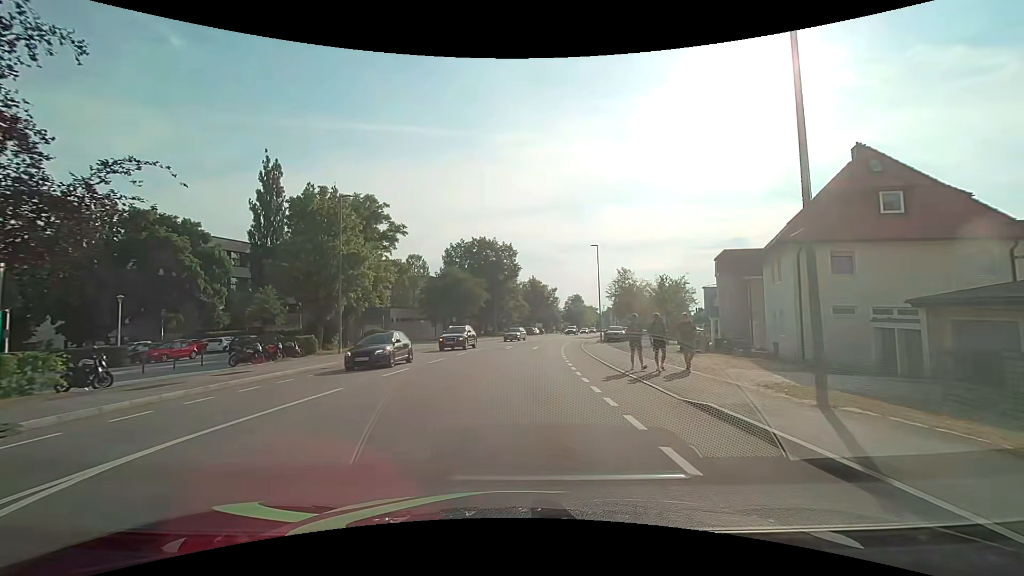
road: tertiary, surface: asphalt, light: Day
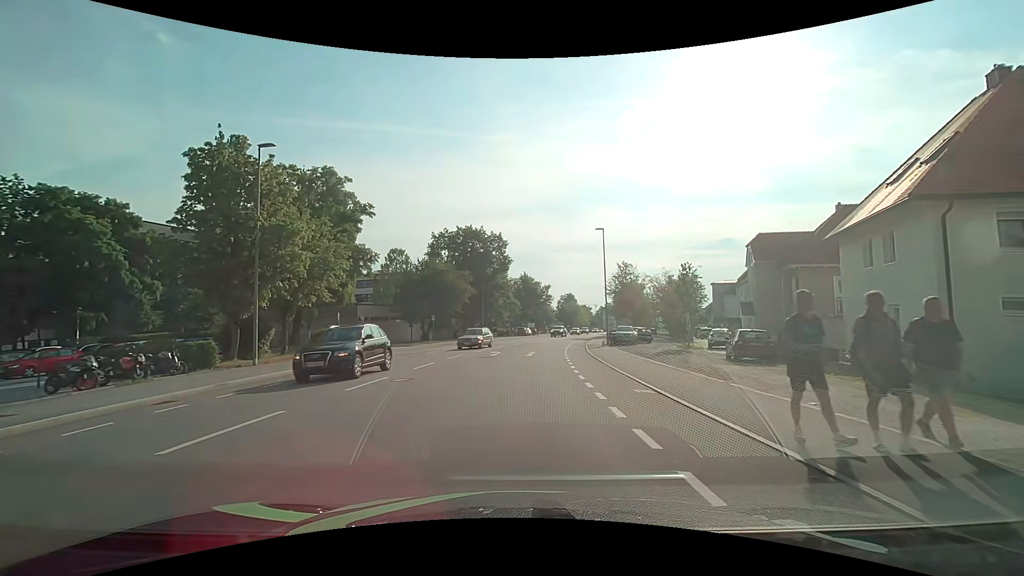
(+0.1, +9.0) m; +1°
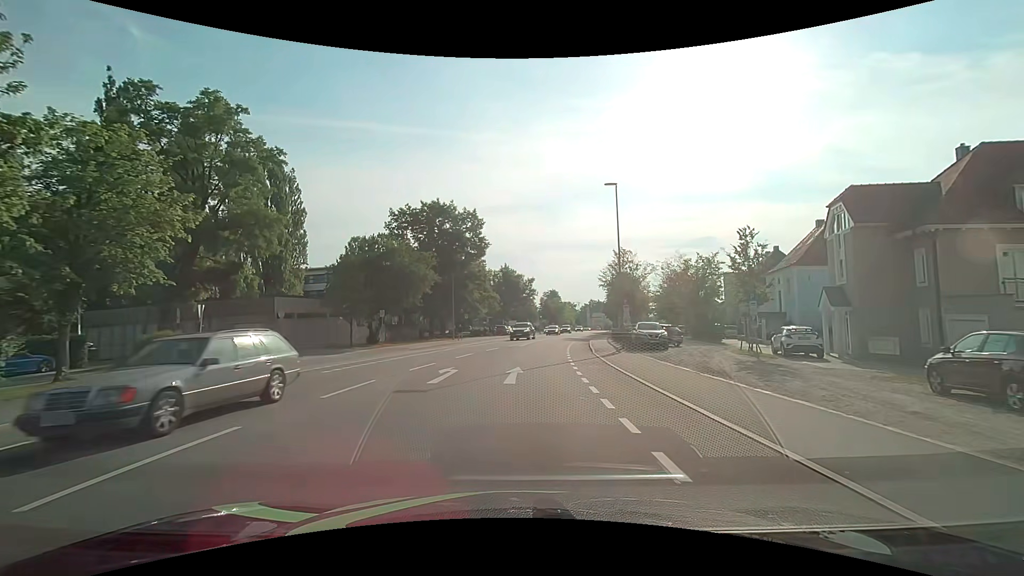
(+0.3, +13.5) m; +2°
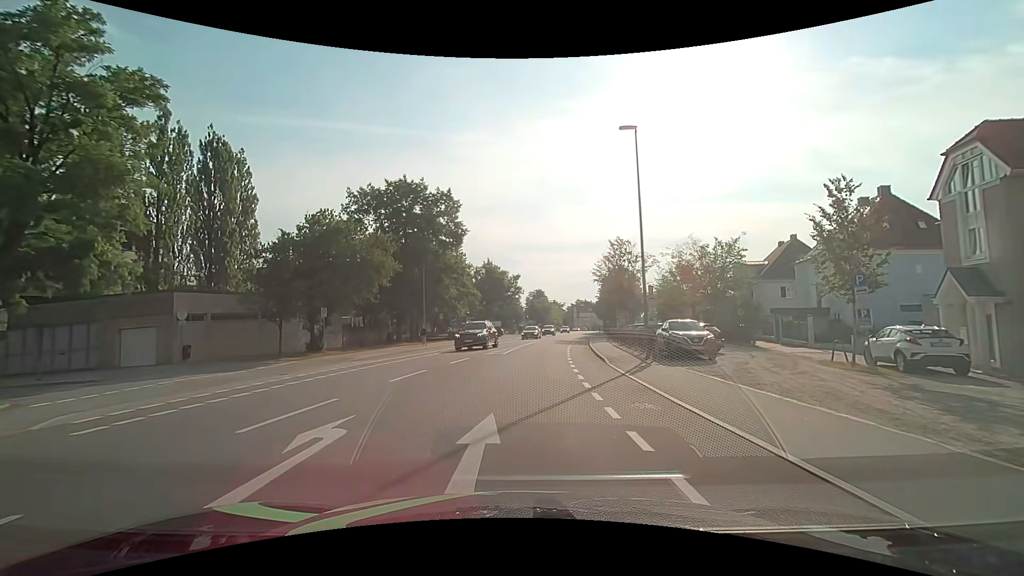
(+0.1, +9.1) m; +2°
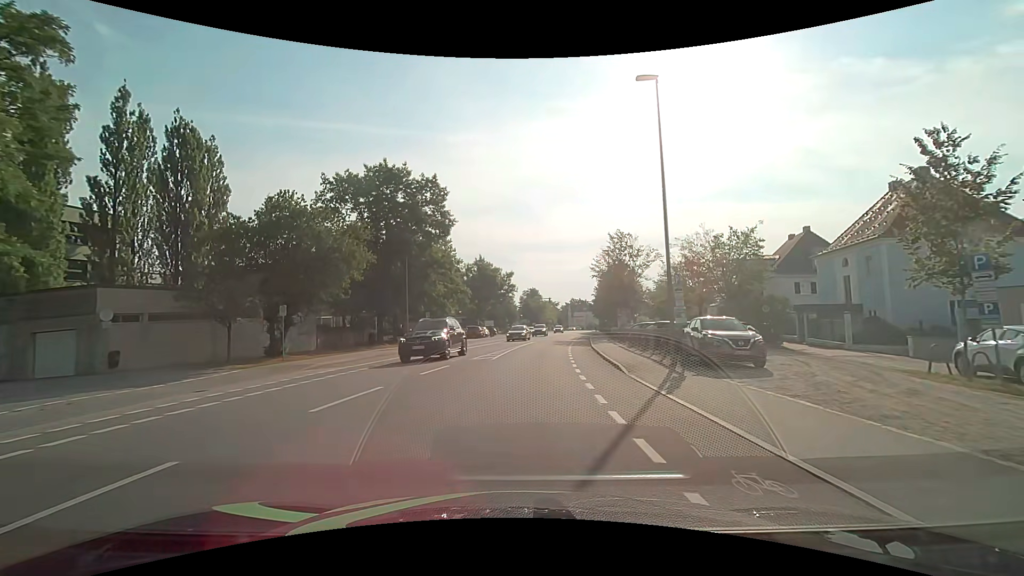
(0.0, +4.5) m; +1°
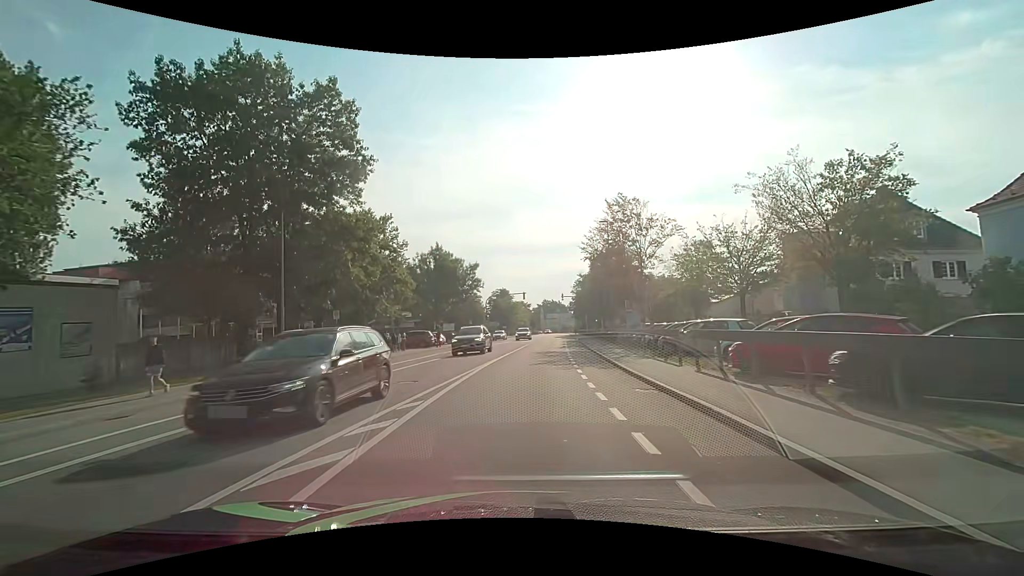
(+0.5, +18.0) m; +3°
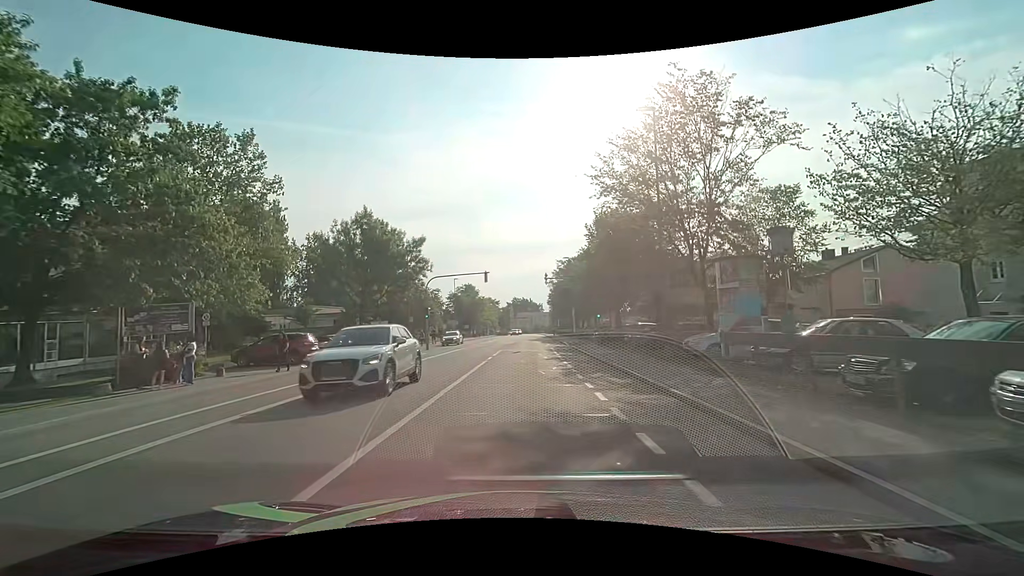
(+0.8, +22.3) m; +3°
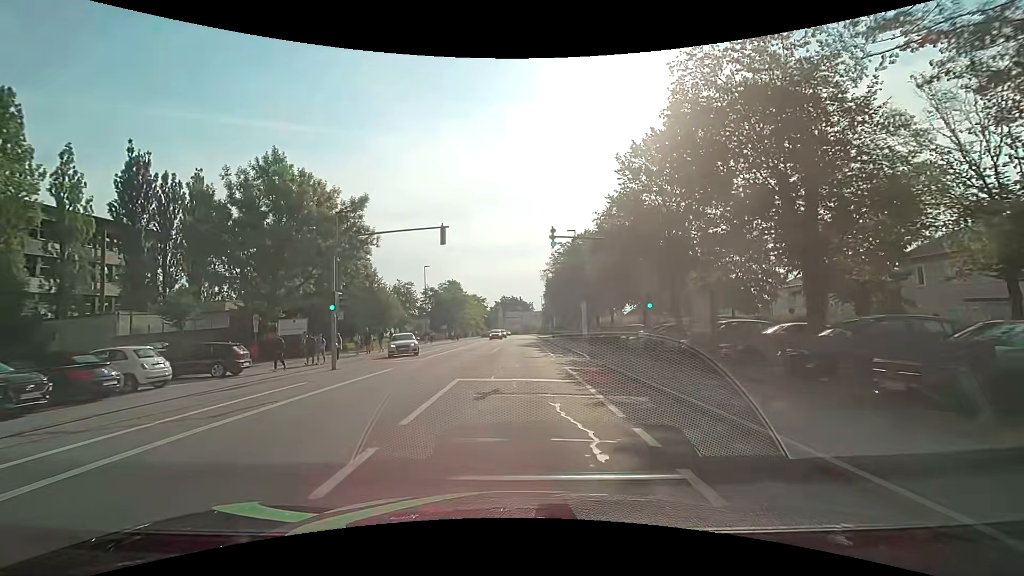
(+0.3, +17.9) m; +1°
(0, +10) (0, +20) (0, +30) (0, +40) (0, +50) (0, +60) (0, +70) (0, +80) (+1, +90) (+1, +100) m
